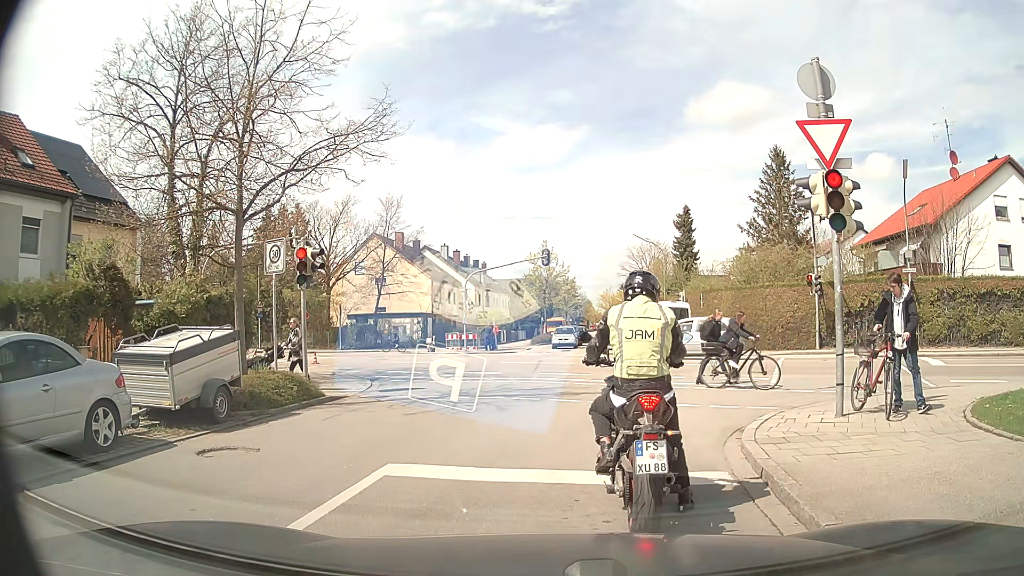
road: unclassified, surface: asphalt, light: Day
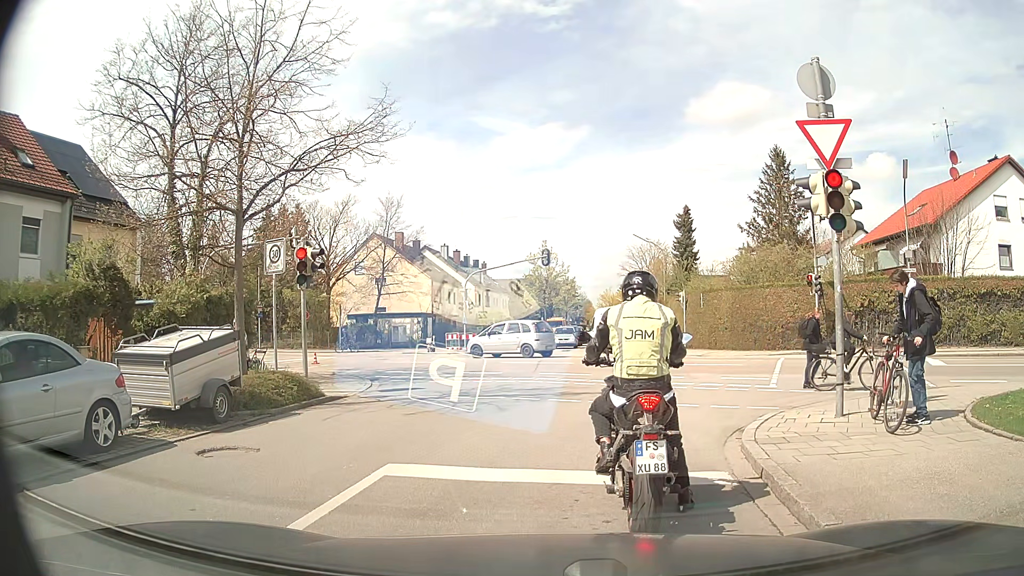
(0.0, 0.0) m; 0°
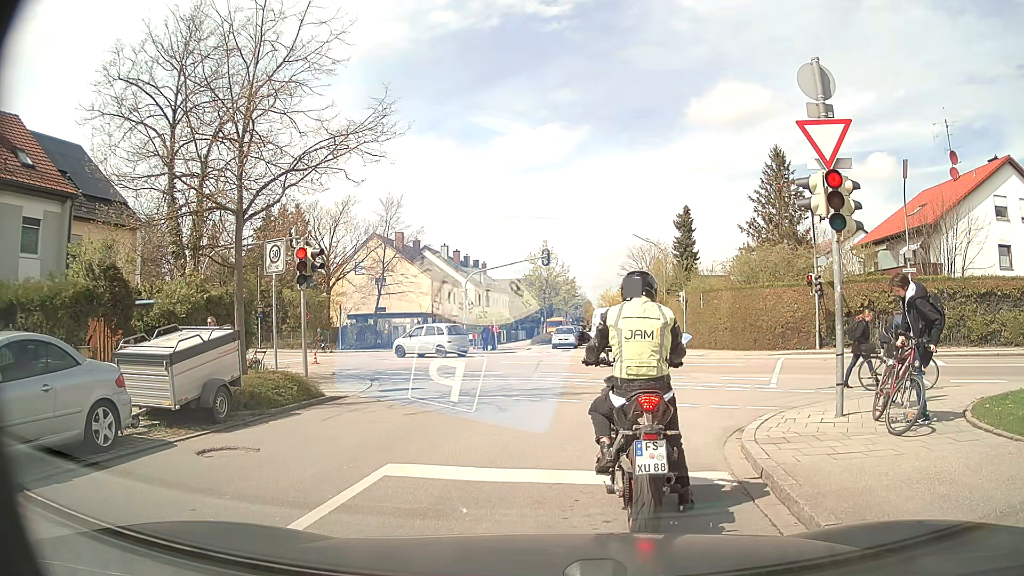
(0.0, 0.0) m; 0°
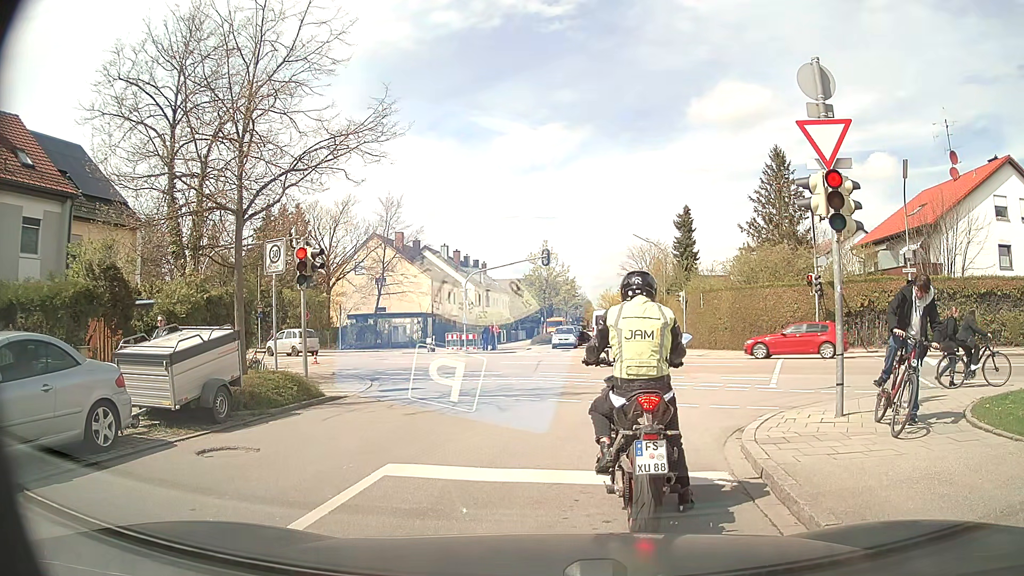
(0.0, 0.0) m; 0°
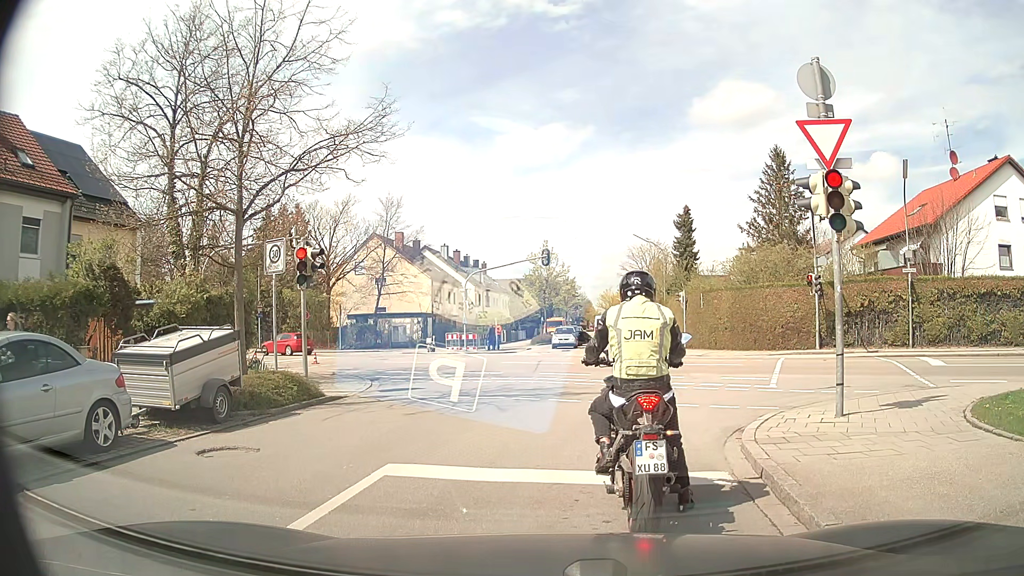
(0.0, 0.0) m; 0°
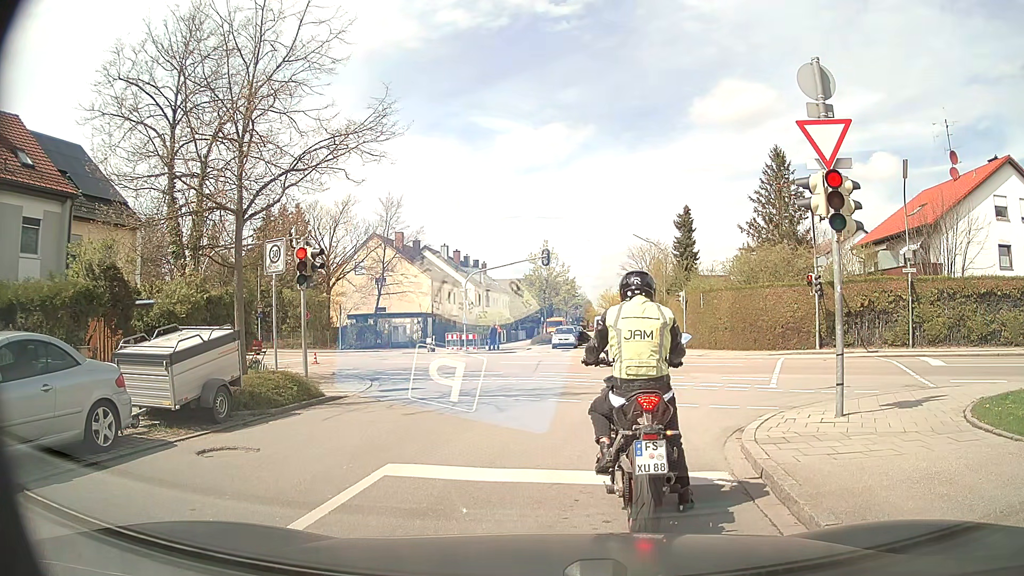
(0.0, 0.0) m; 0°
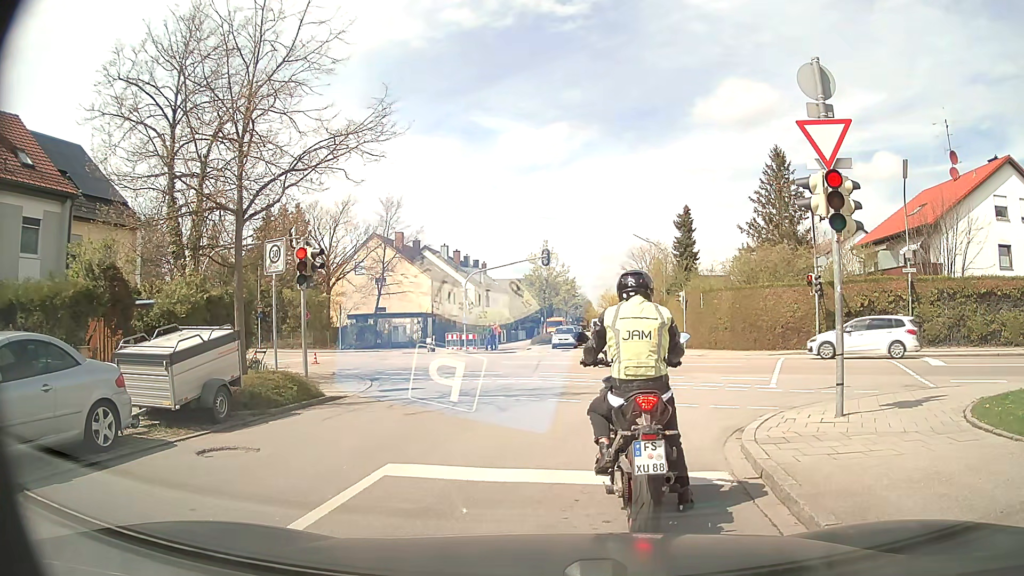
(0.0, 0.0) m; 0°
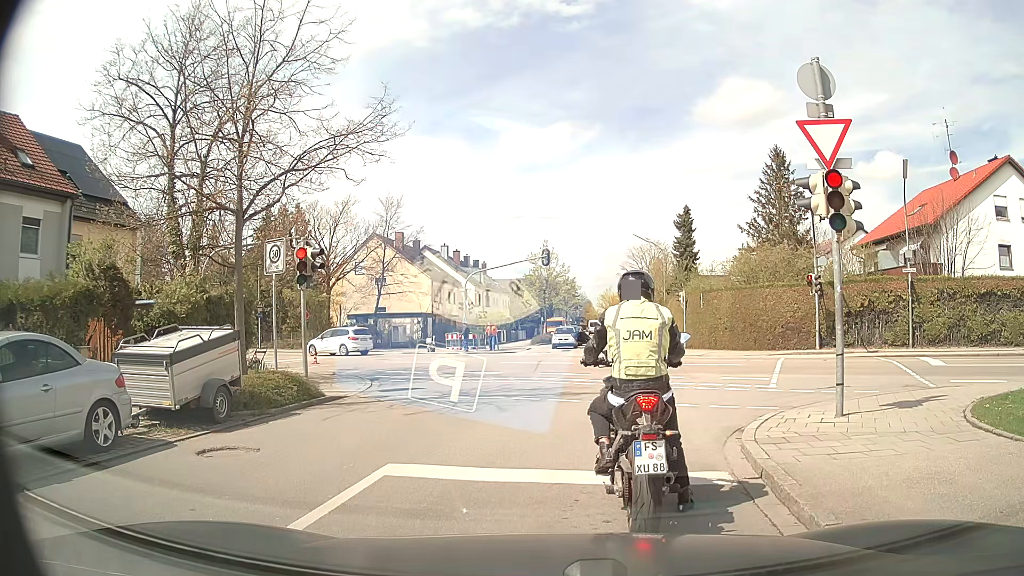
(0.0, 0.0) m; 0°
